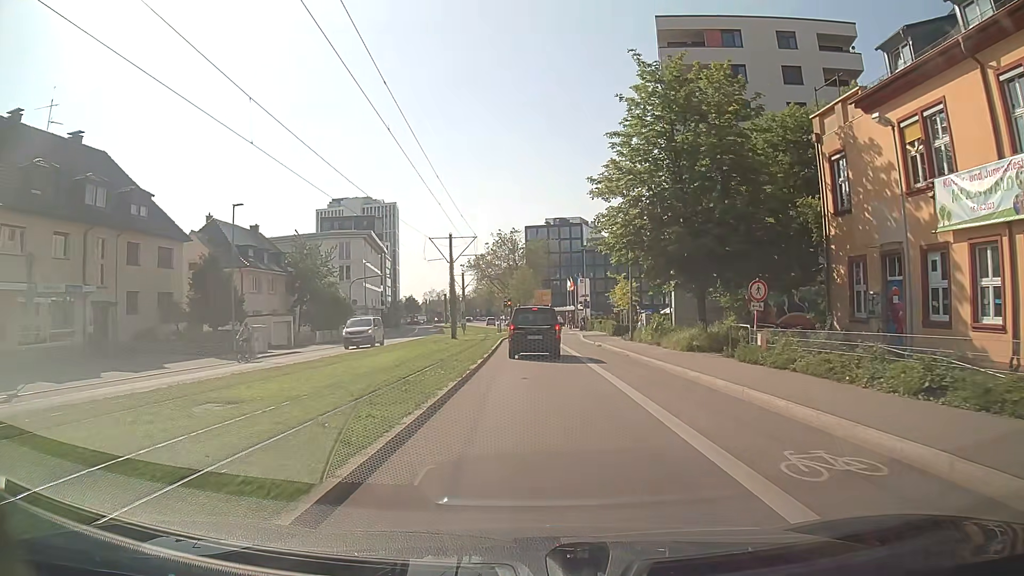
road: secondary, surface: asphalt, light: Day
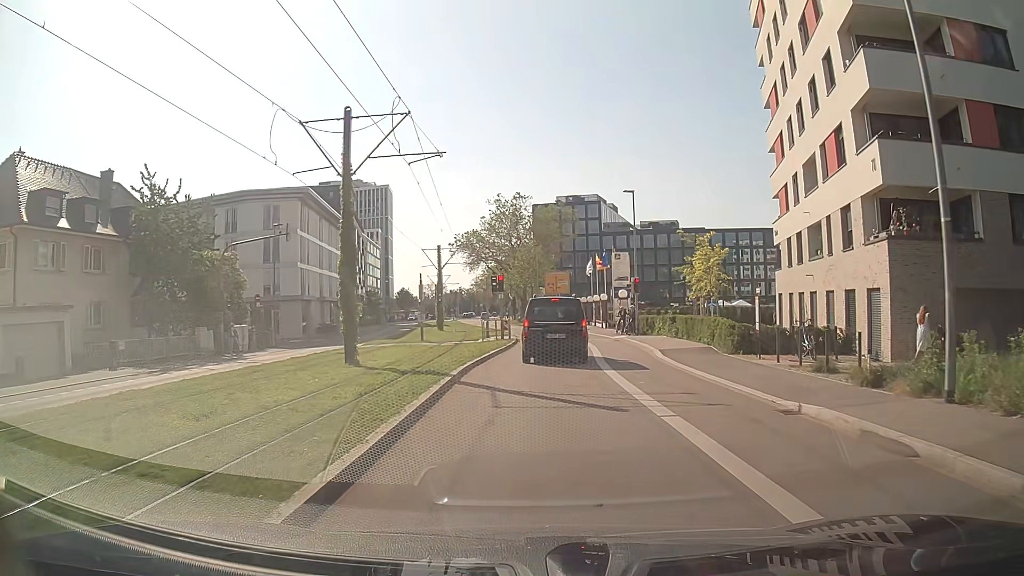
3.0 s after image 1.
(-0.2, +27.8) m; 0°
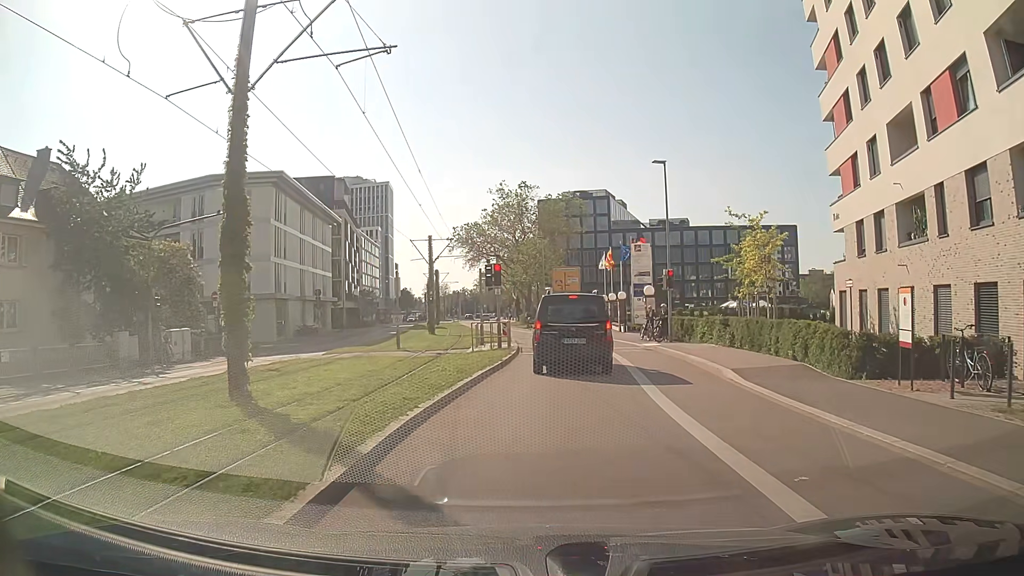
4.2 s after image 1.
(-0.1, +7.6) m; -2°
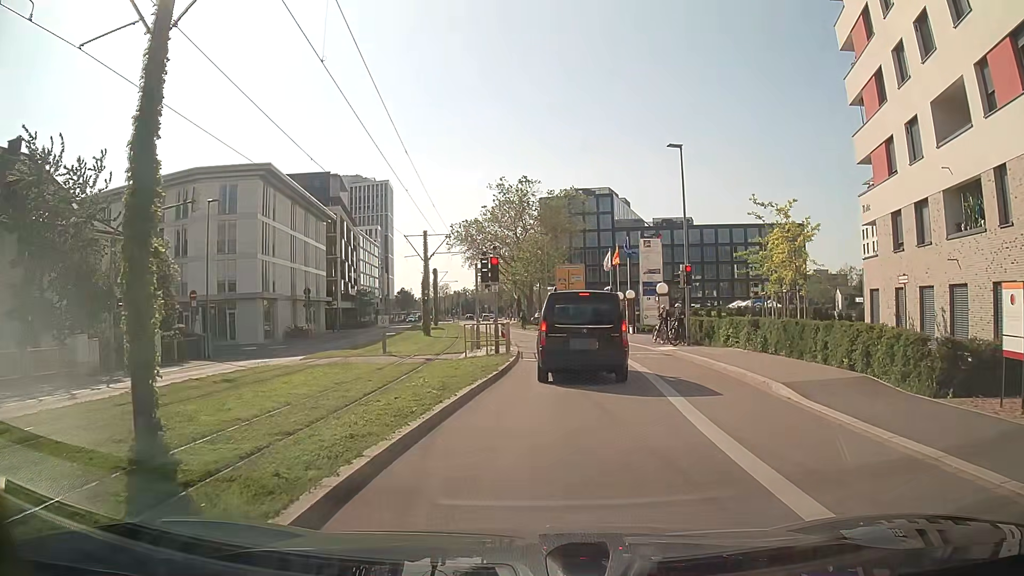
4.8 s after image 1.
(0.0, +3.0) m; 0°
